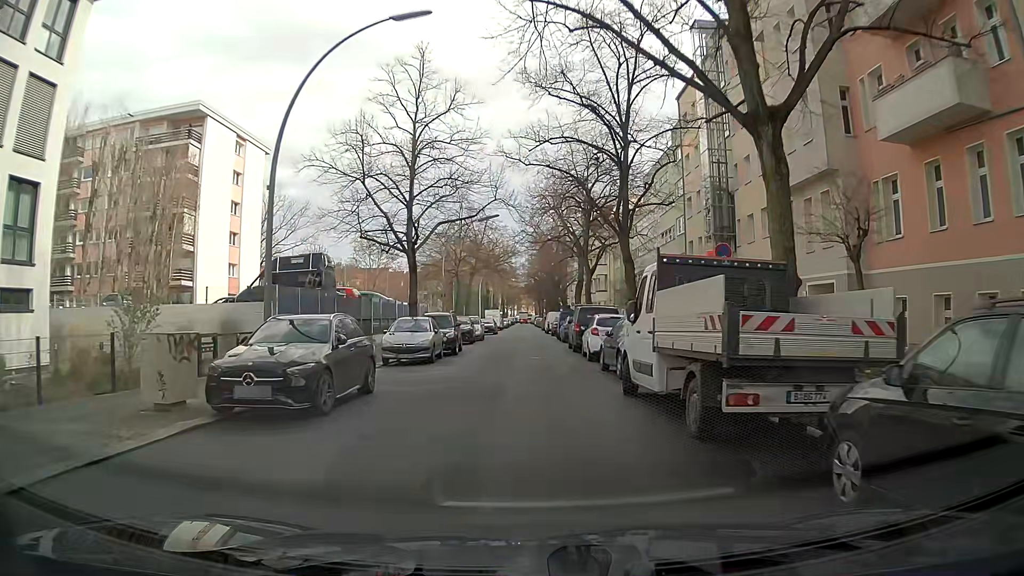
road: residential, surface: asphalt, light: Day
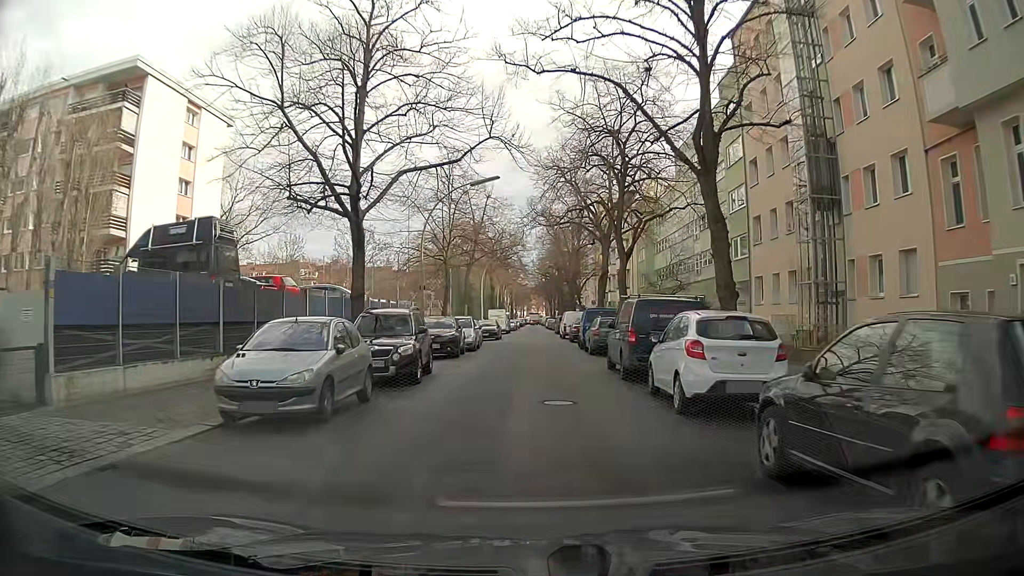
(-0.1, +12.0) m; 0°
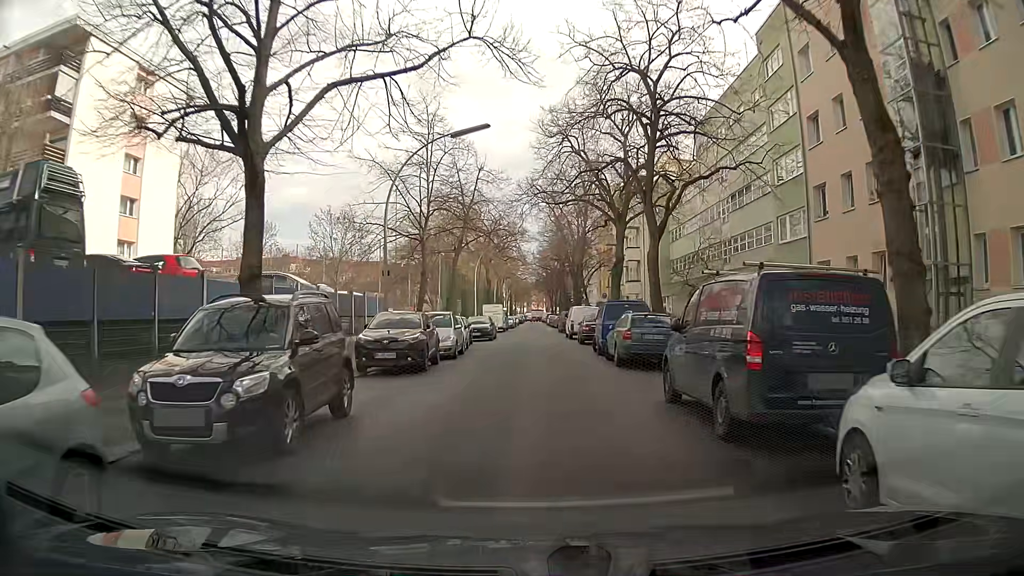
(-0.2, +8.0) m; -2°
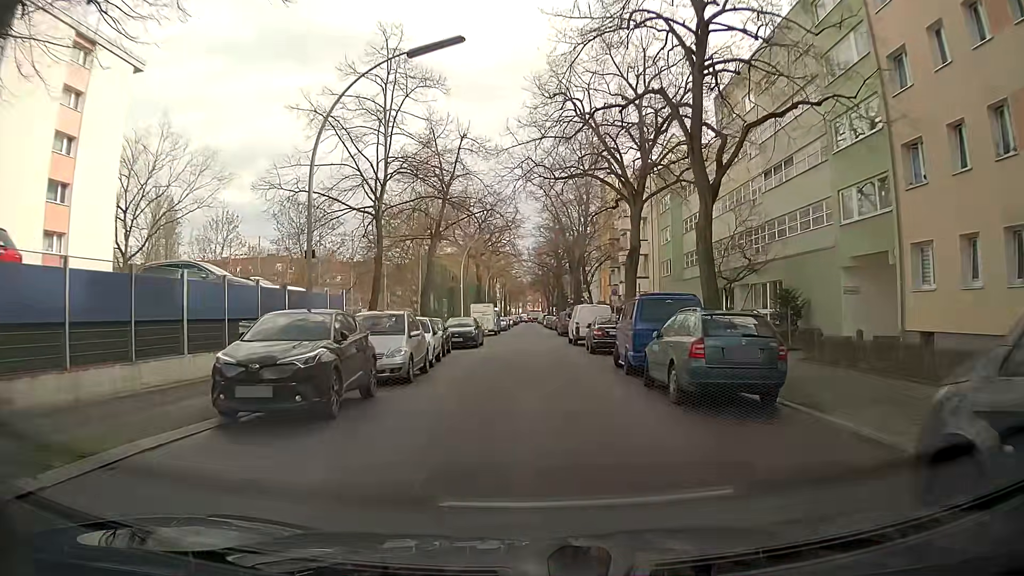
(+0.2, +7.7) m; +2°
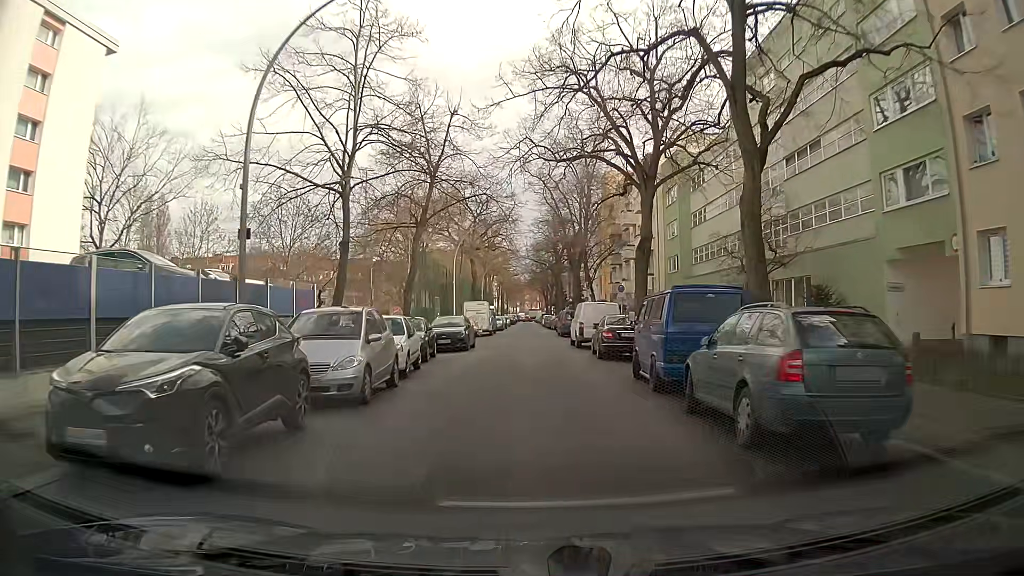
(-0.1, +3.7) m; -1°
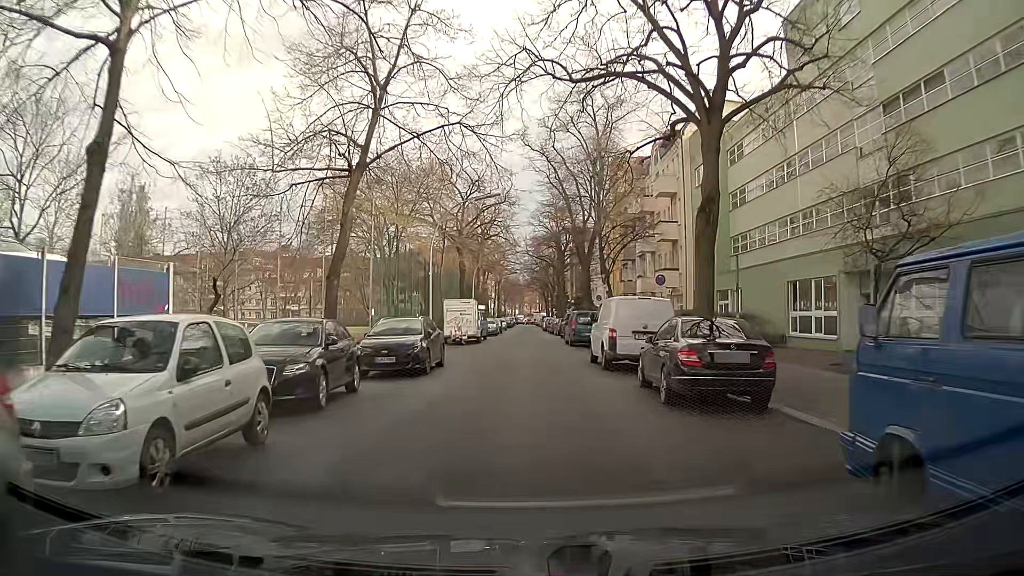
(0.0, +10.7) m; 0°
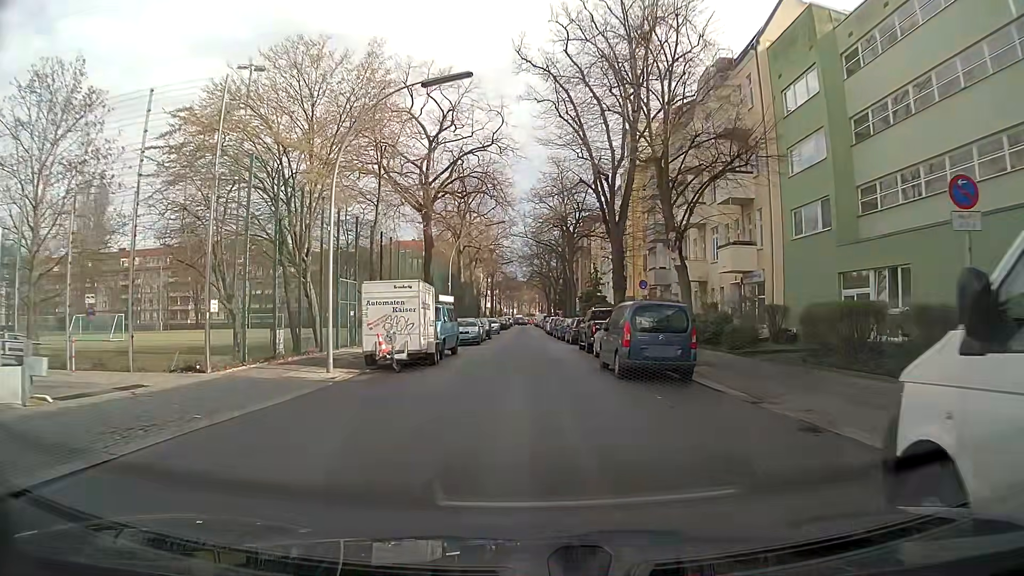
(0.0, +18.1) m; -1°
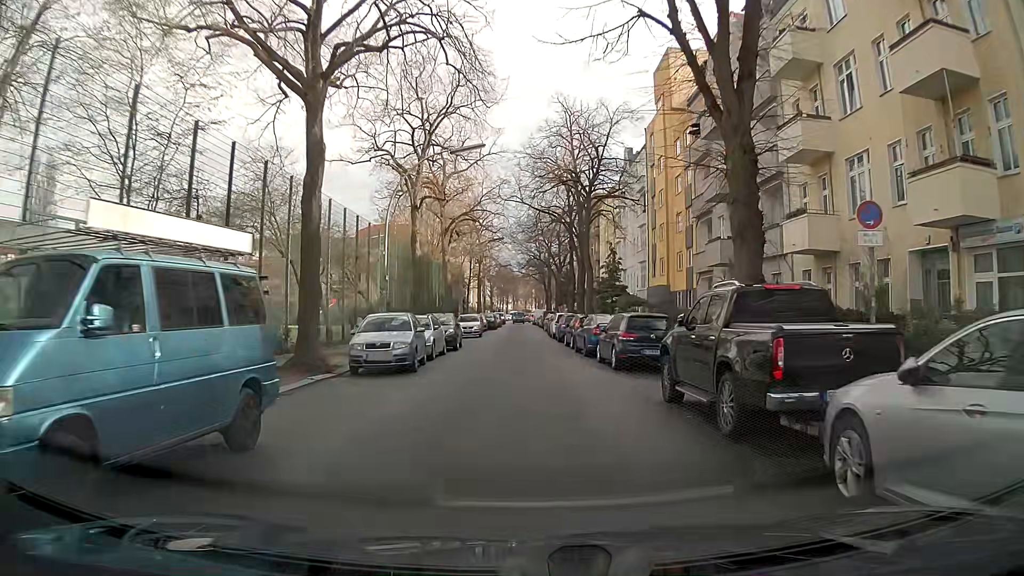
(+0.1, +19.6) m; 0°
